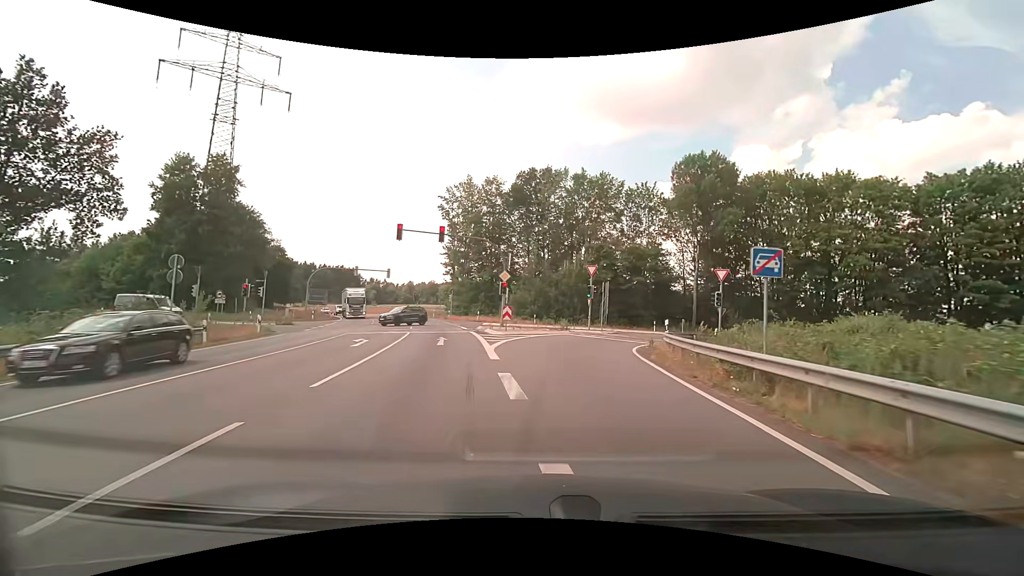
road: primary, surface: asphalt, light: Day
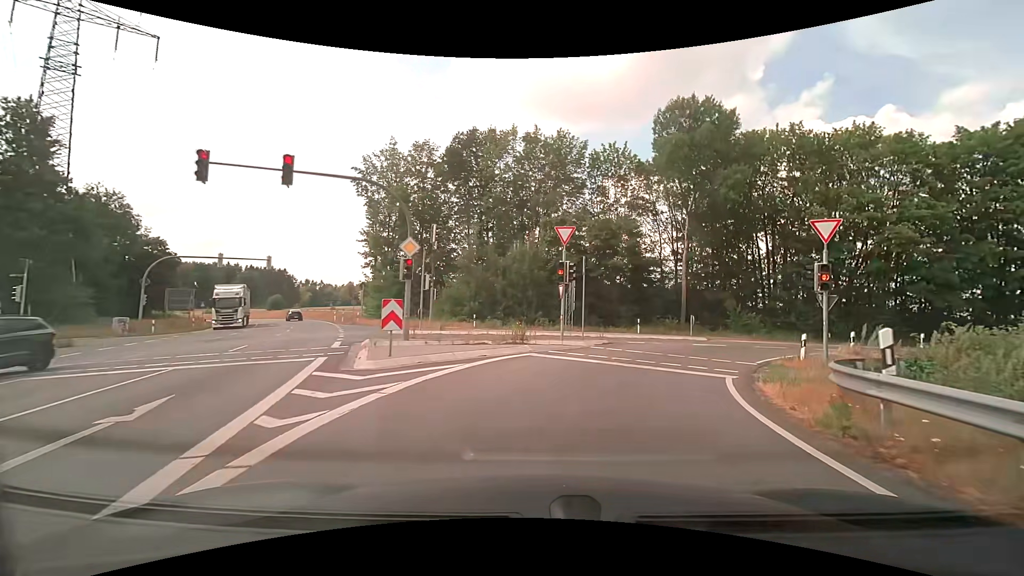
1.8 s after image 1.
(+0.4, +15.4) m; +5°
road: primary_link
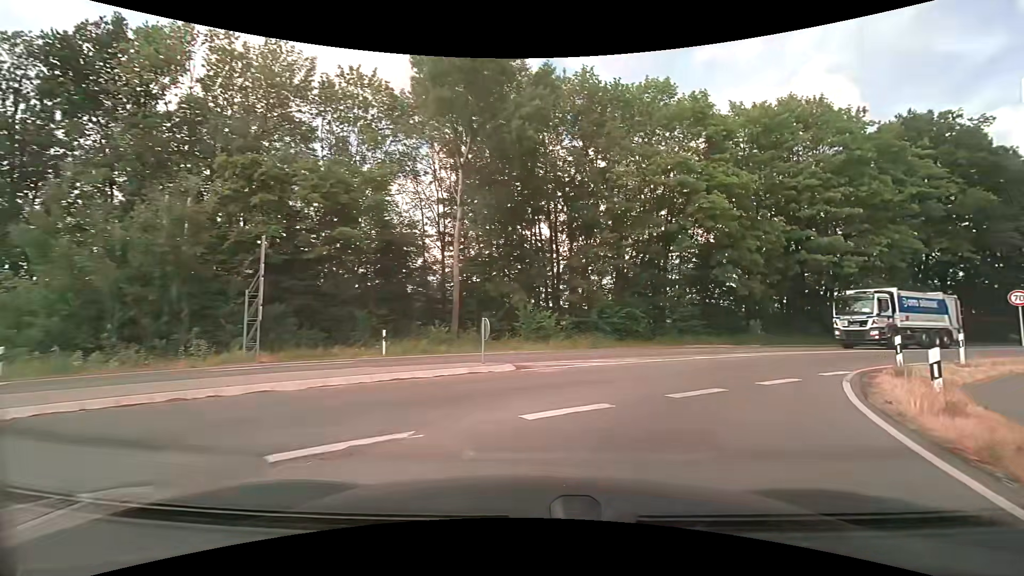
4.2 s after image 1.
(+3.5, +17.1) m; +25°
(+2, +10) (+8, +18) (+16, +24) (+24, +30) (+32, +35) (+41, +40) (+50, +45) (+58, +50) (+67, +54) (+76, +59) m
